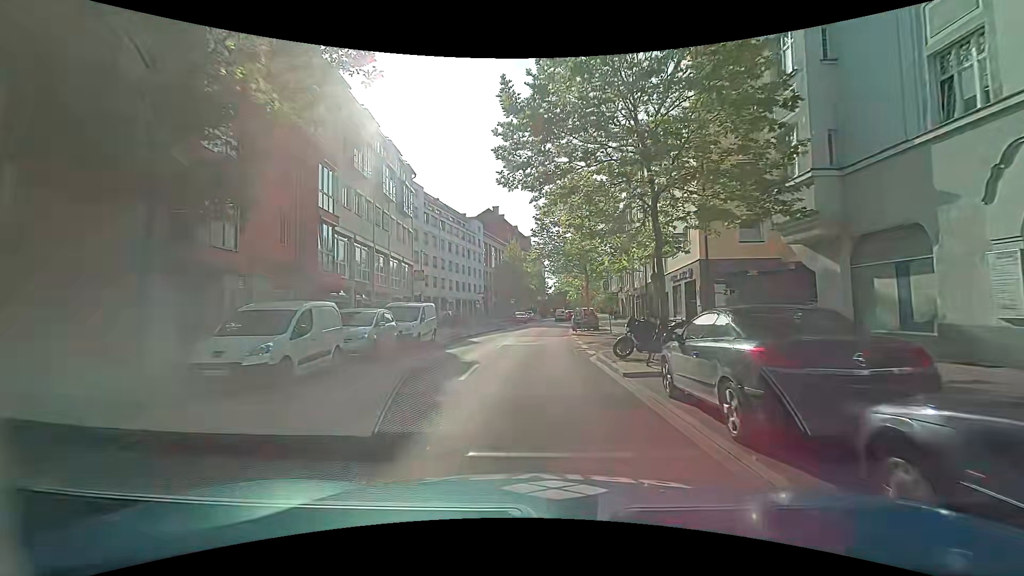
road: secondary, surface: asphalt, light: Day
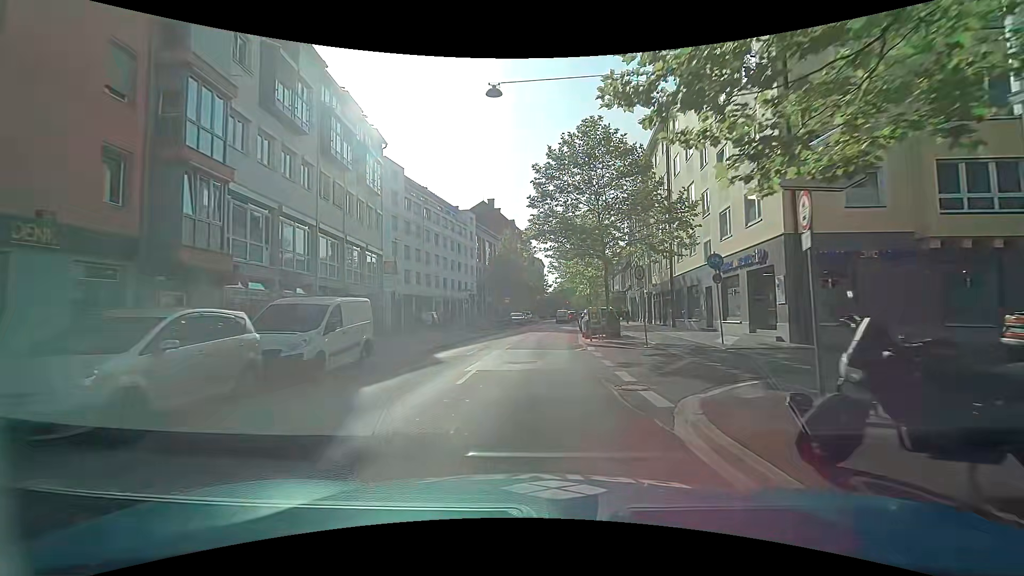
(0.0, +9.3) m; +1°
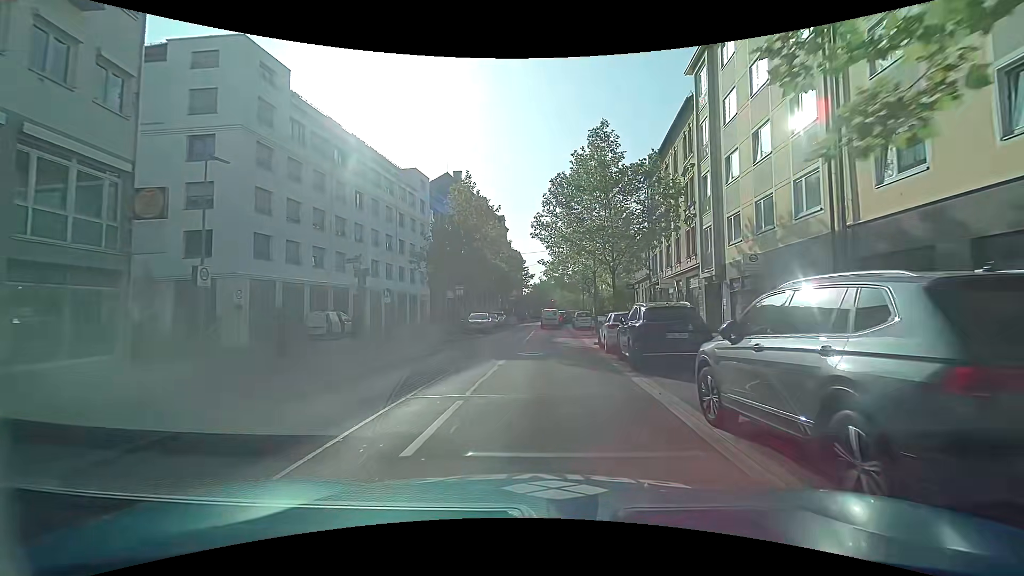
(-0.1, +22.9) m; +1°
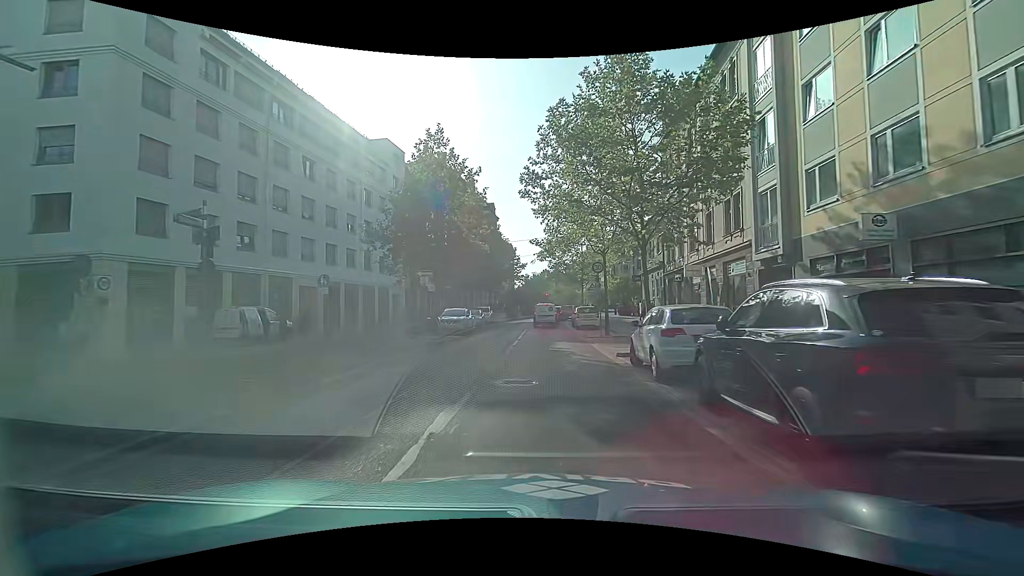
(+0.2, +8.1) m; +2°
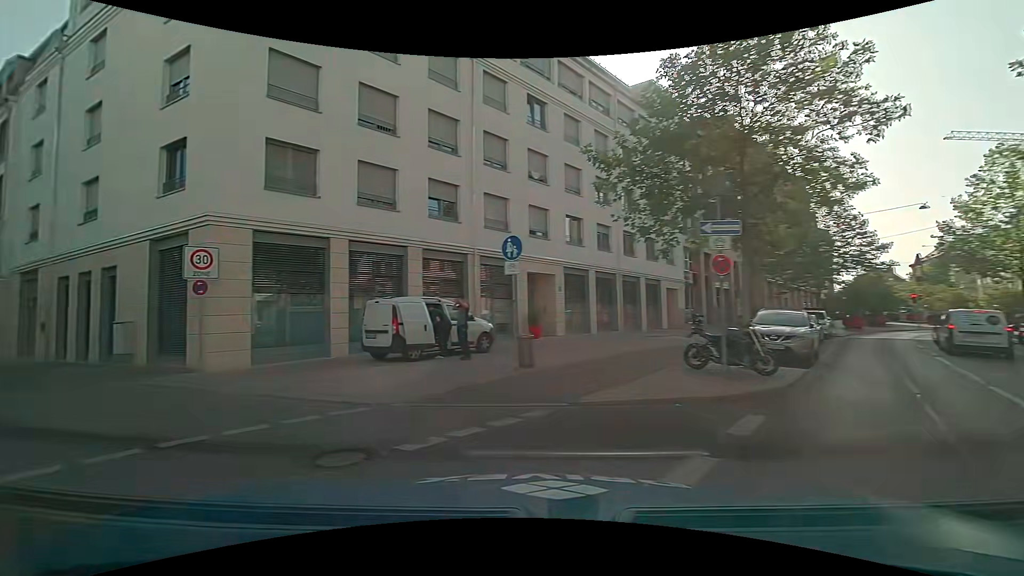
(-1.7, +12.5) m; -29°
